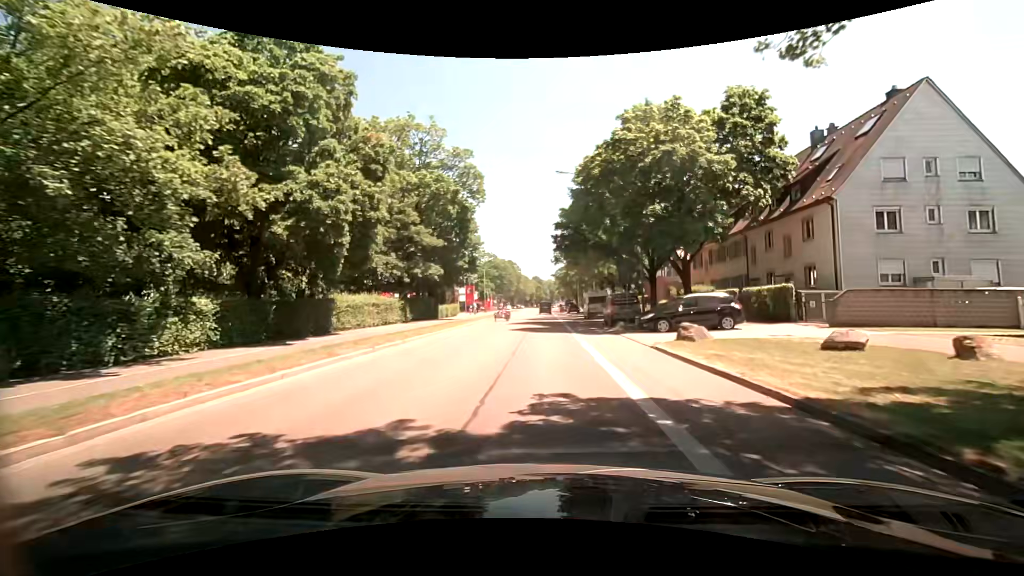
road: secondary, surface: asphalt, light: Day
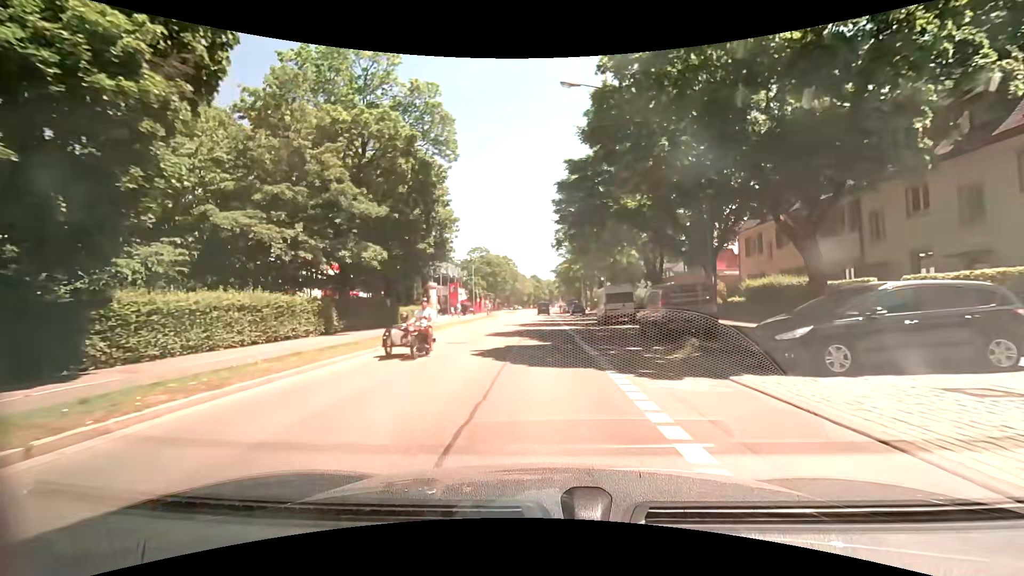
(+0.1, +13.4) m; 0°
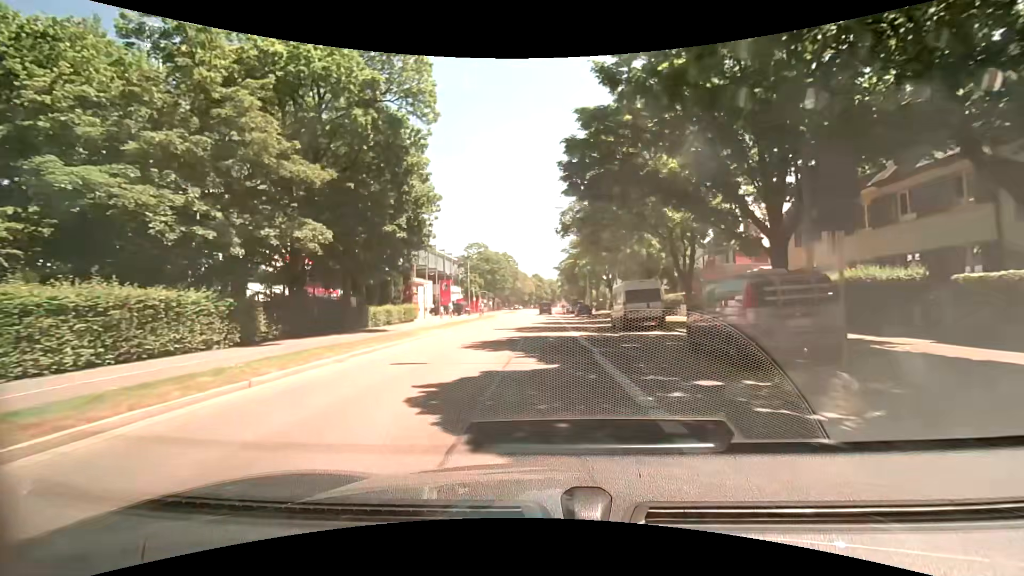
(0.0, +6.8) m; 0°
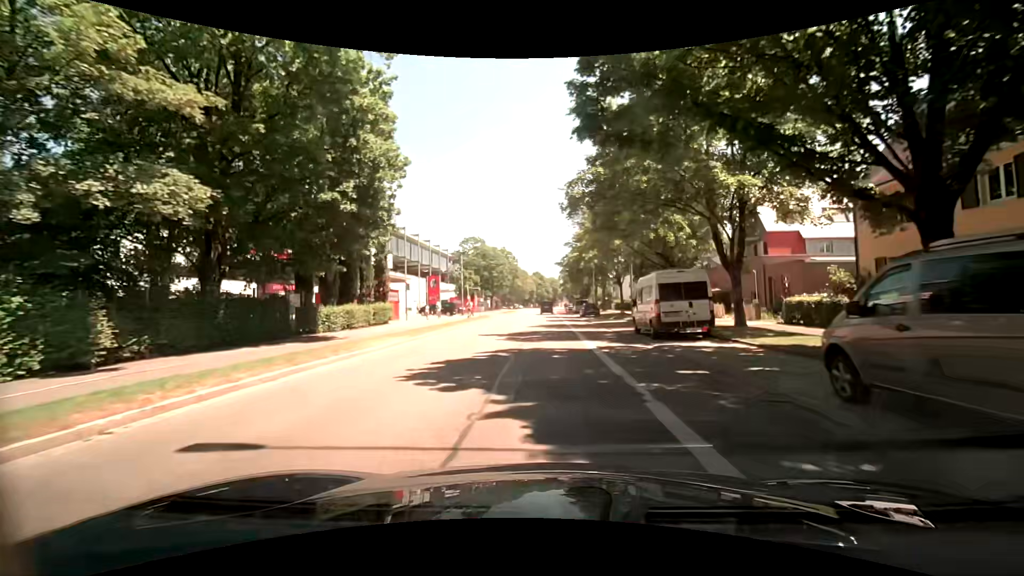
(+0.1, +6.9) m; 0°
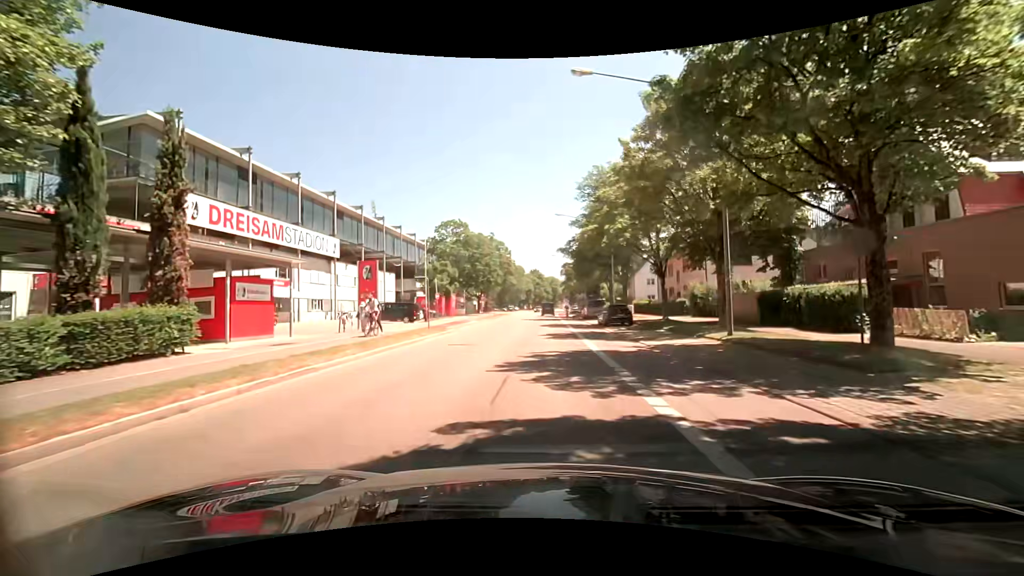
(+0.1, +19.6) m; 0°
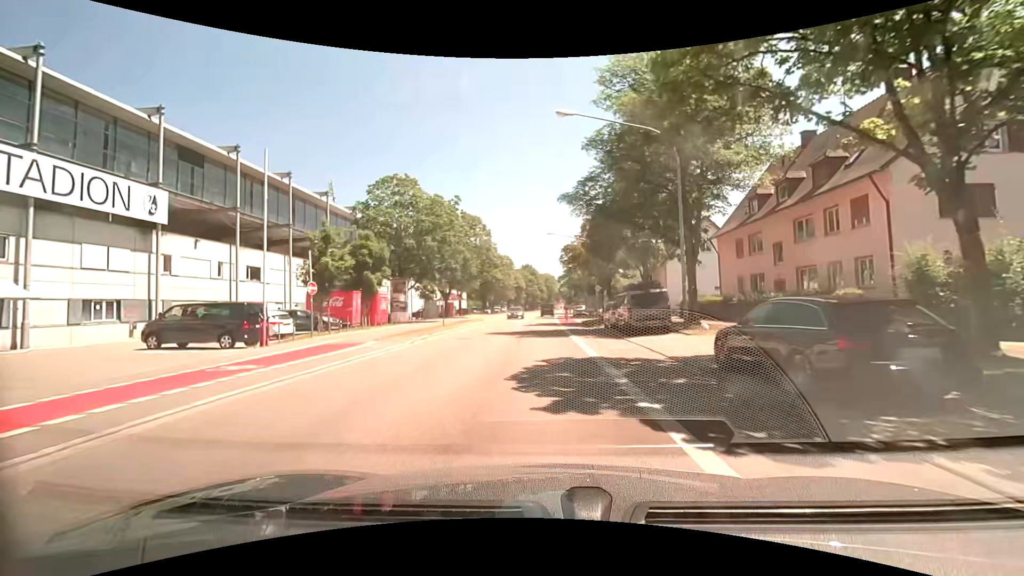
(+0.4, +25.7) m; +1°
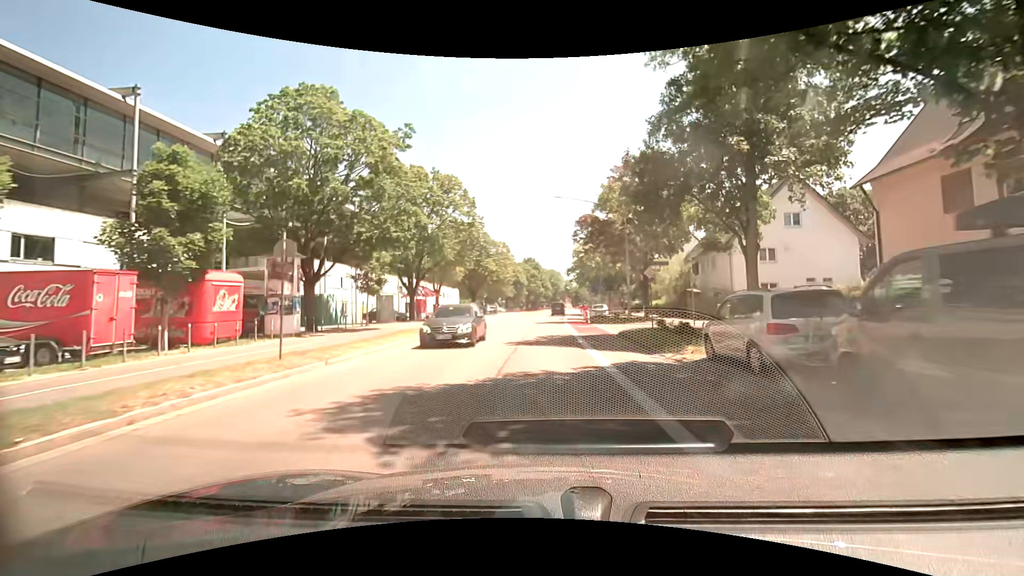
(-0.1, +19.1) m; -1°
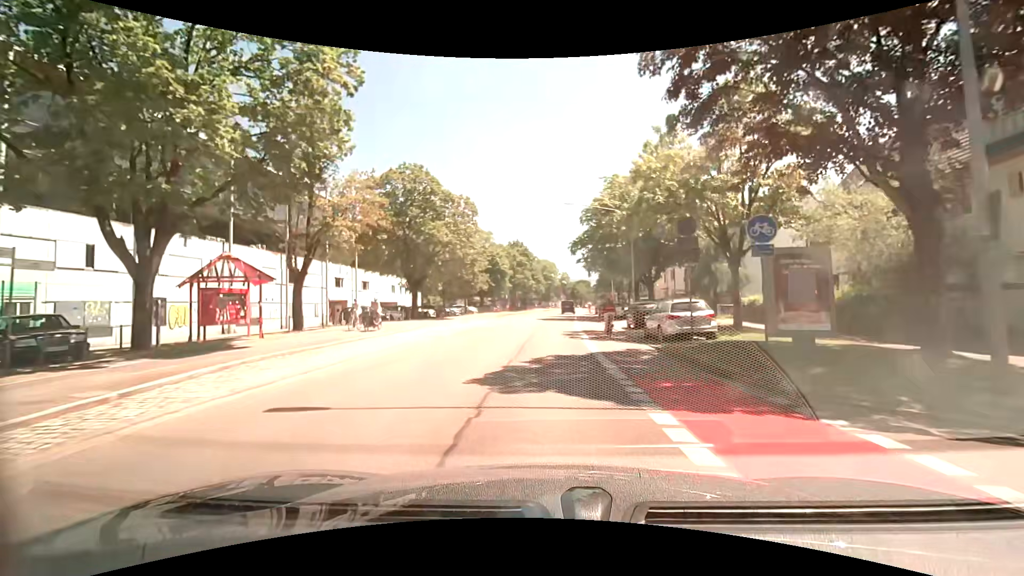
(+0.3, +31.2) m; +1°
